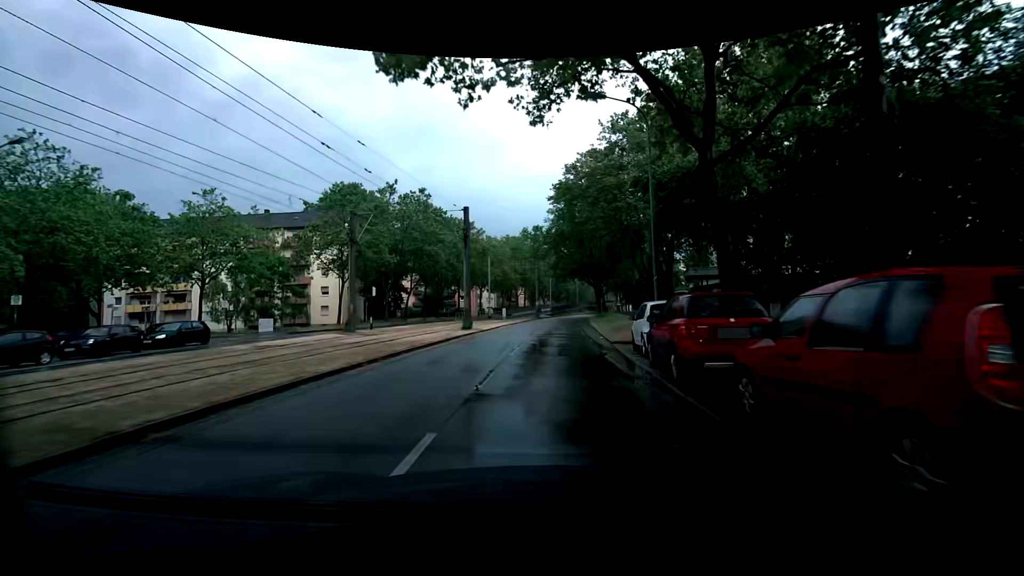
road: tertiary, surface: asphalt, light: Day
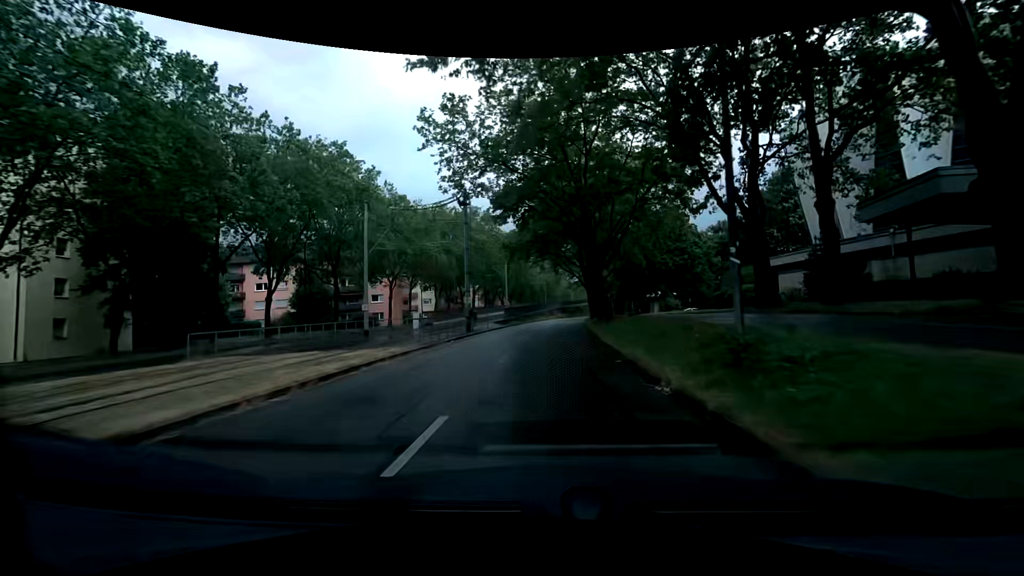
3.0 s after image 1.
(+1.6, +38.5) m; +4°
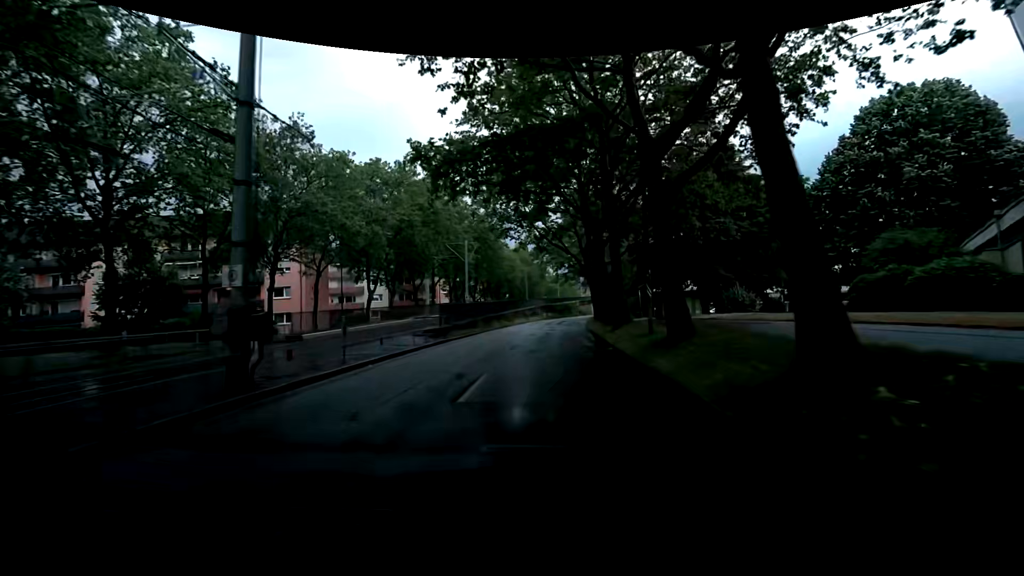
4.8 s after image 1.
(+0.2, +23.2) m; +1°
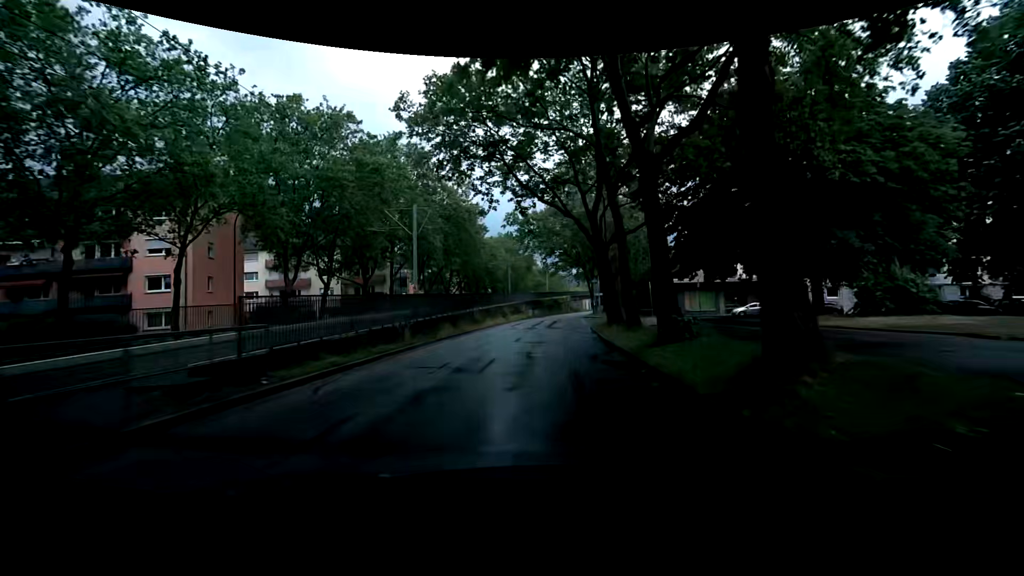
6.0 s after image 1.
(+0.2, +15.0) m; +2°
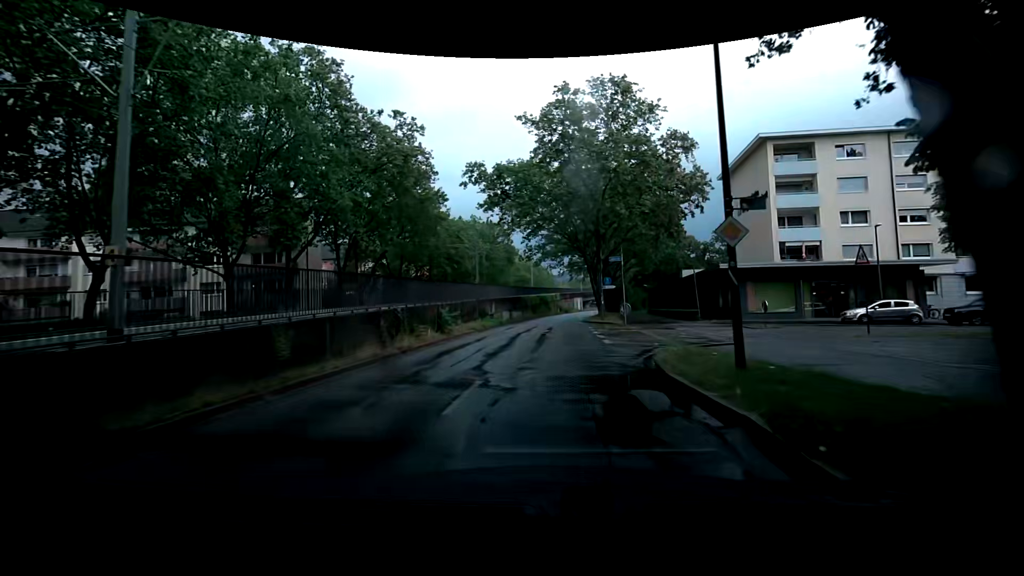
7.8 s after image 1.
(+0.1, +21.7) m; +1°
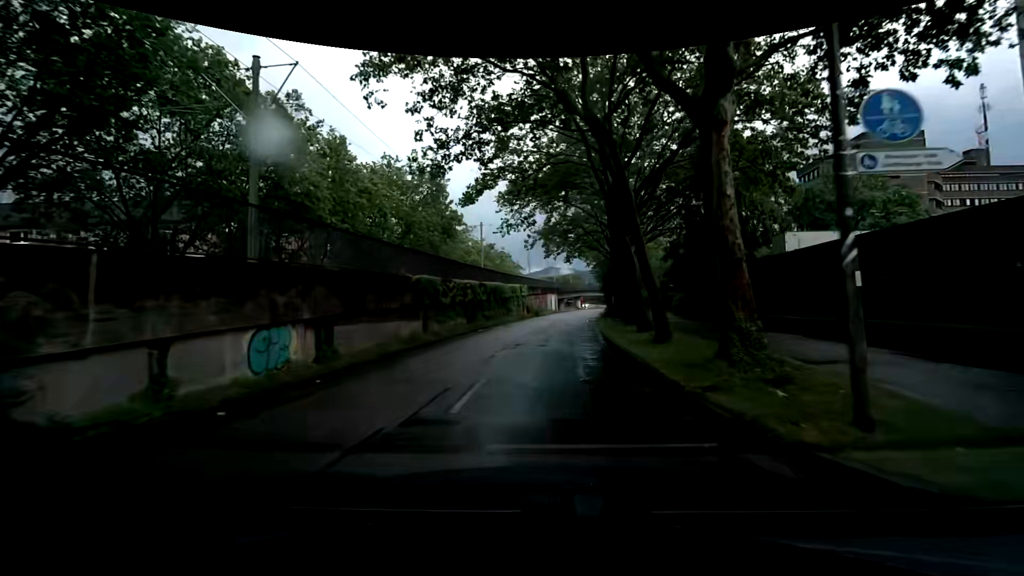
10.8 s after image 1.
(+1.6, +35.6) m; +5°
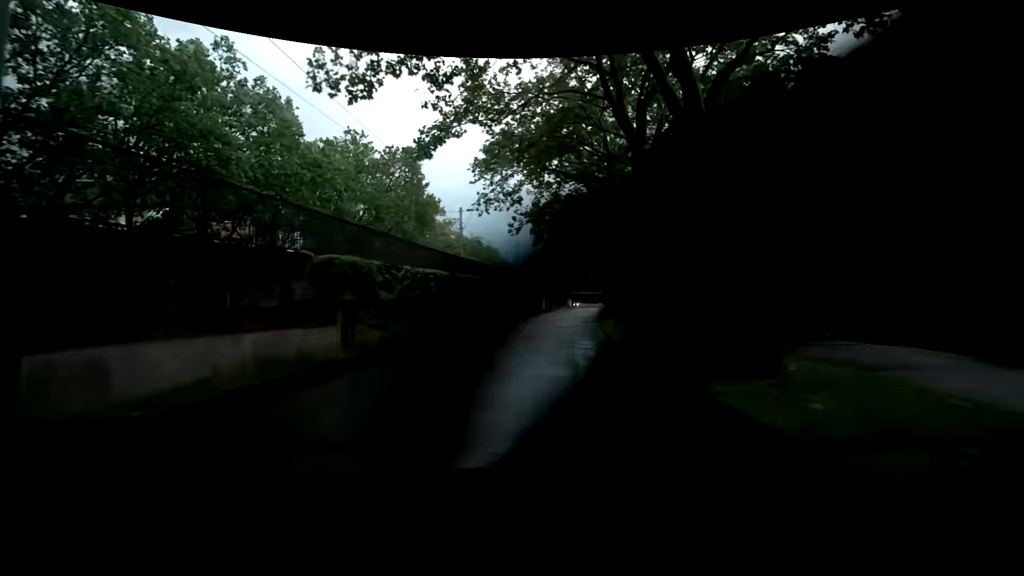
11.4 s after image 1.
(+0.1, +7.2) m; +2°
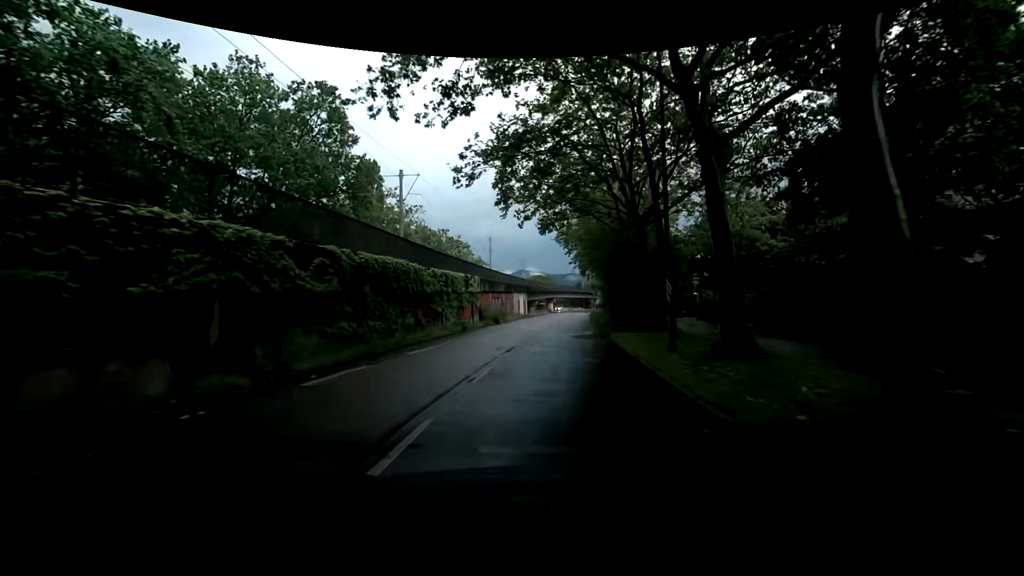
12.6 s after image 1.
(-0.1, +14.5) m; 0°
(0, +10) (+1, +20) (+1, +30) (+2, +40) (+3, +50) (+3, +60) (+4, +70) (+5, +80) (+6, +90) (+7, +100) m
